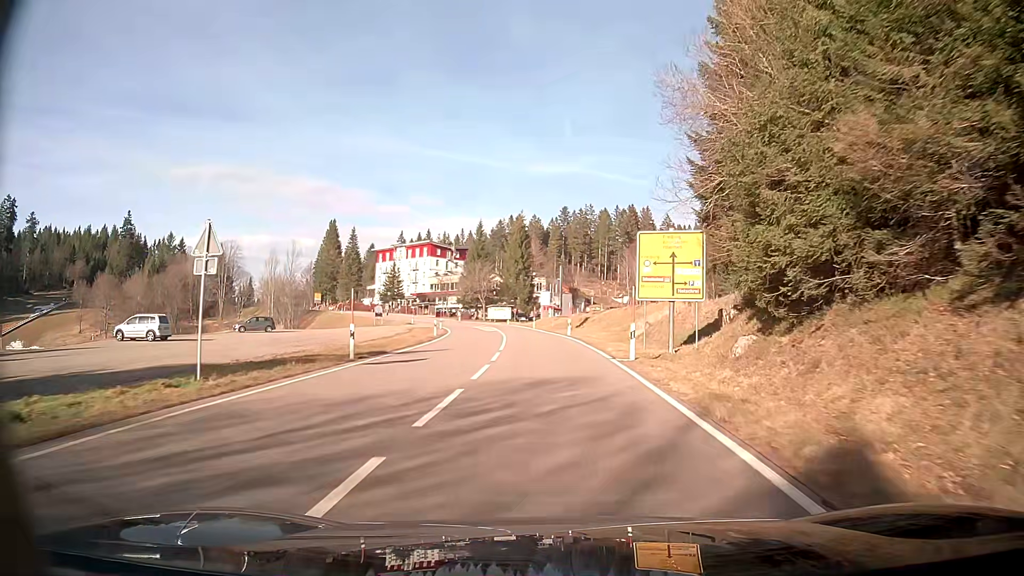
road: secondary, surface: asphalt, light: Day
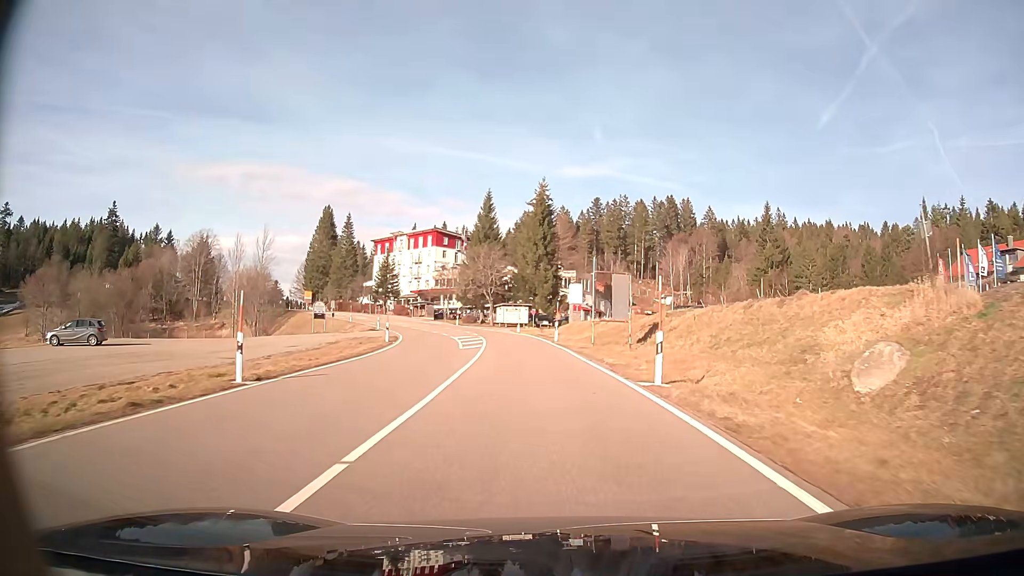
(-0.8, +31.6) m; -3°
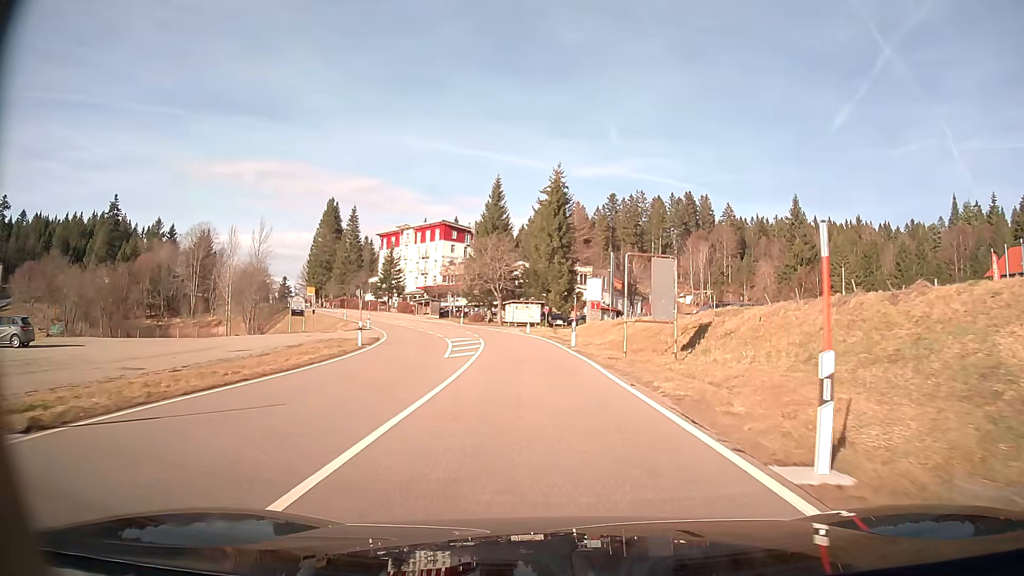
(-0.1, +8.2) m; -1°
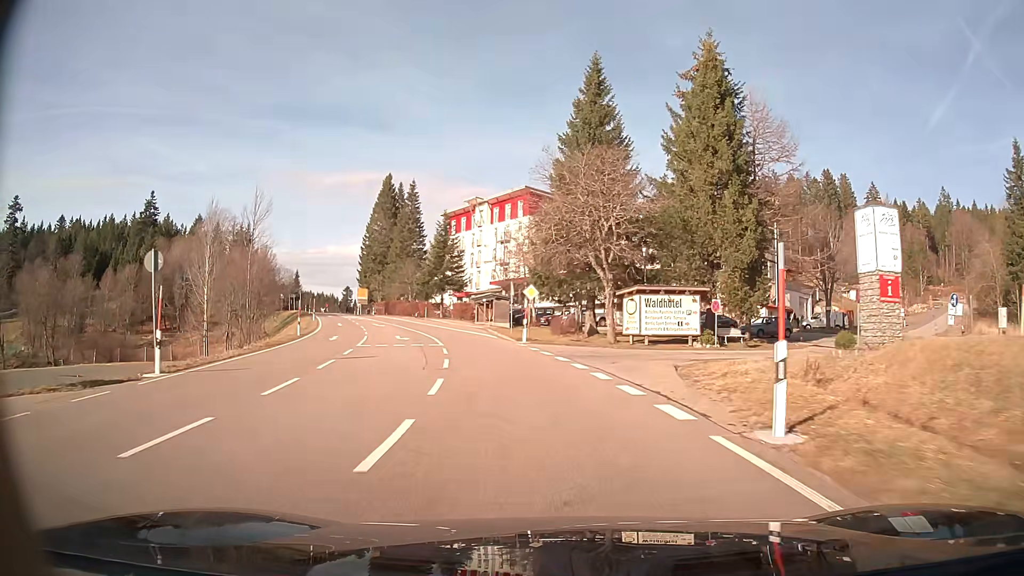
(-2.9, +41.6) m; -10°
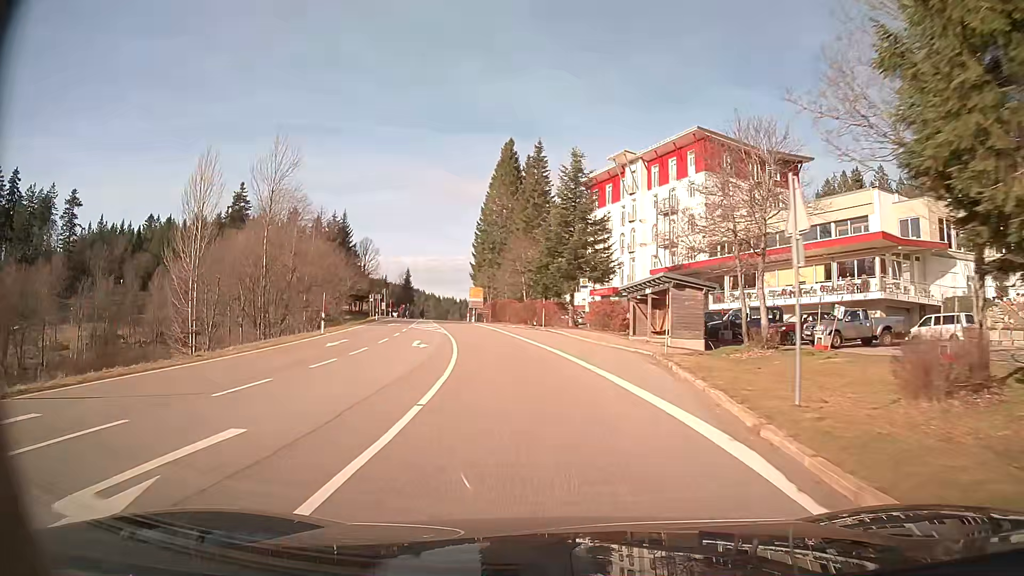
(-3.8, +32.8) m; -13°
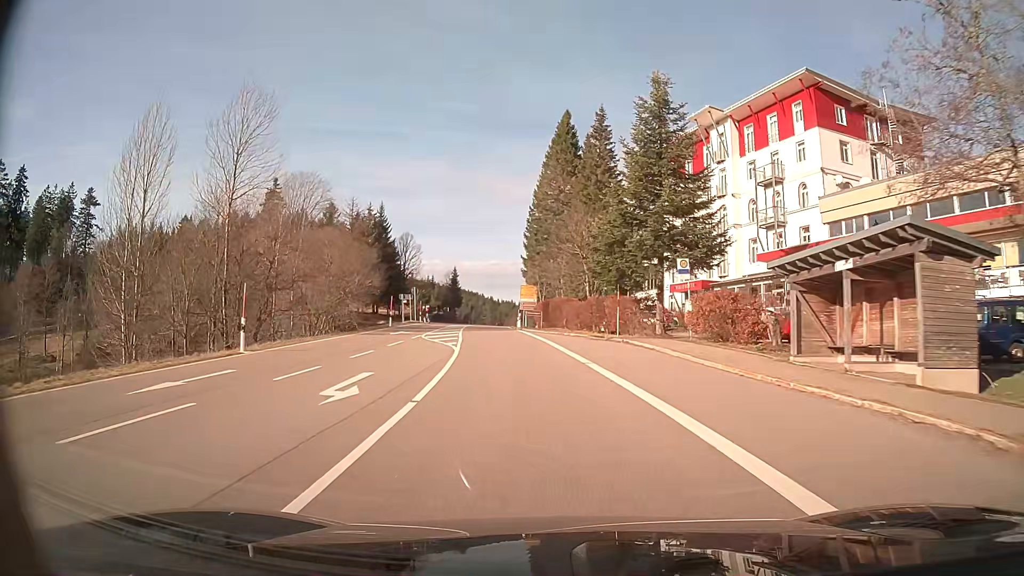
(-0.7, +16.2) m; -5°
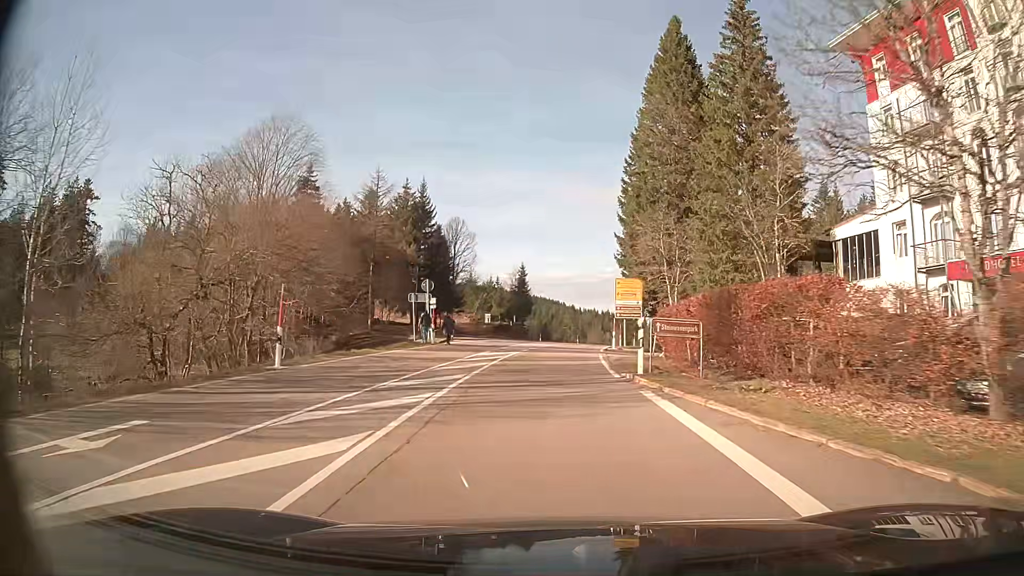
(-2.0, +32.3) m; -5°
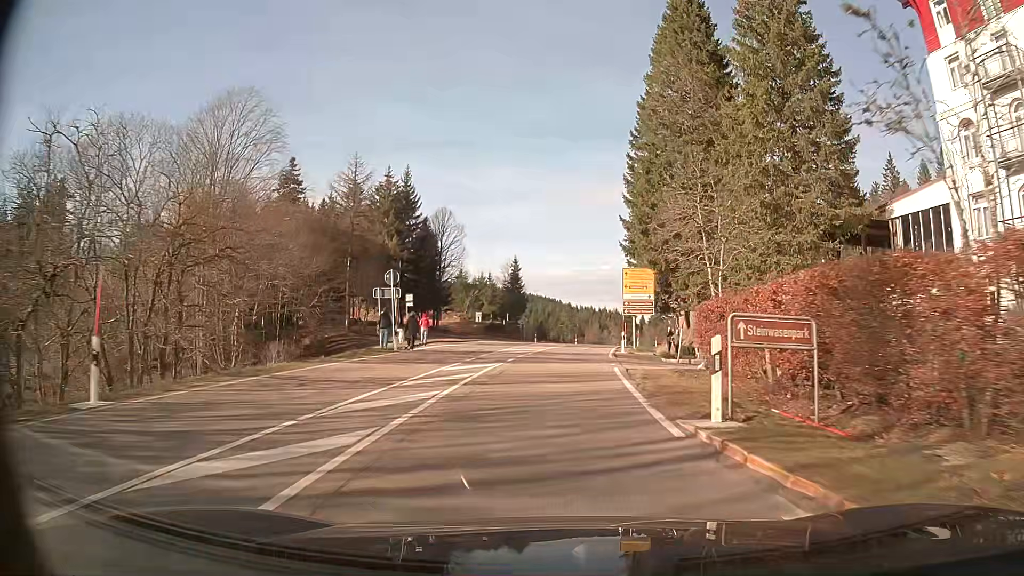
(0.0, +8.0) m; +1°
